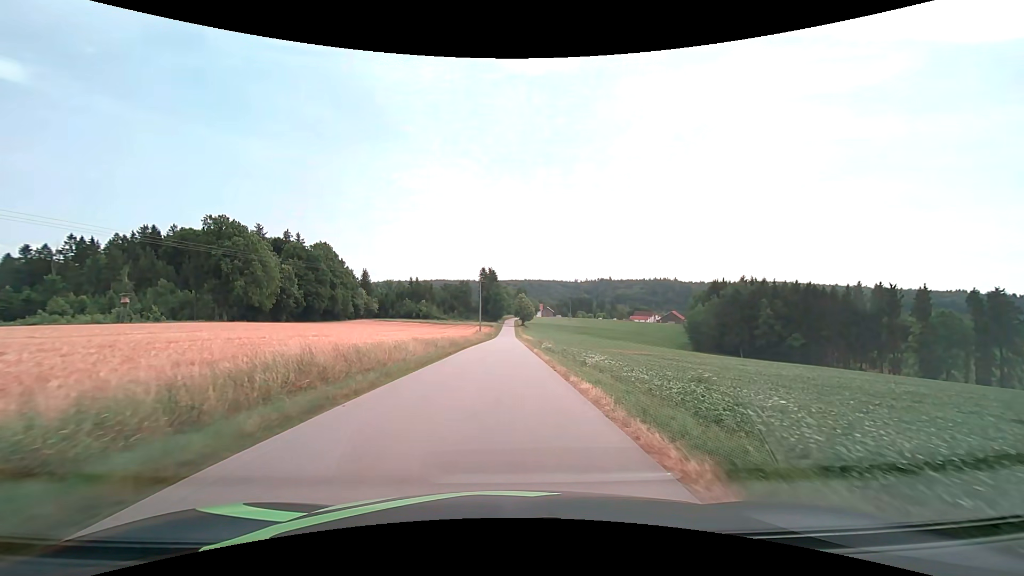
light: Day
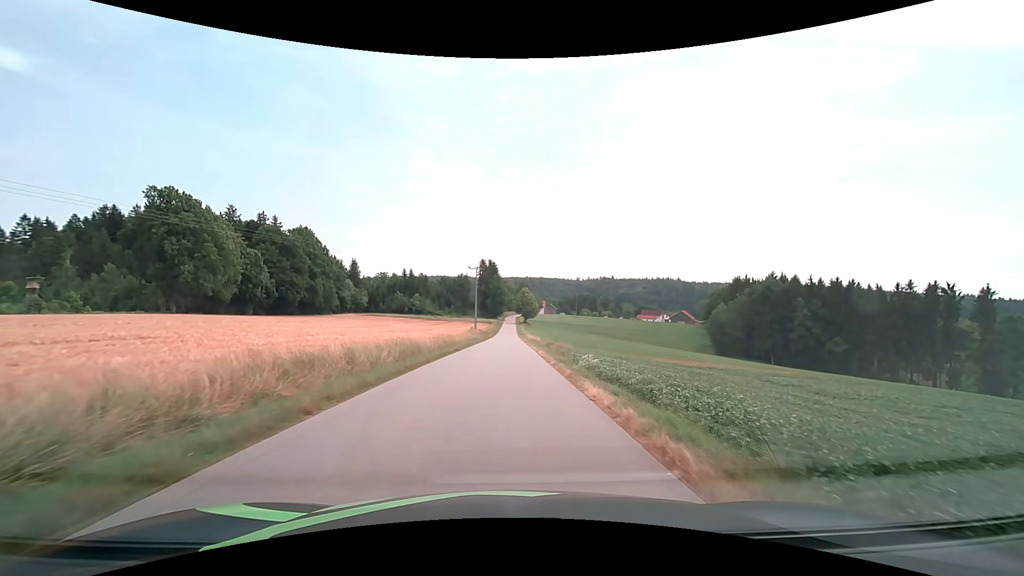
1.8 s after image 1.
(0.0, +20.4) m; 0°
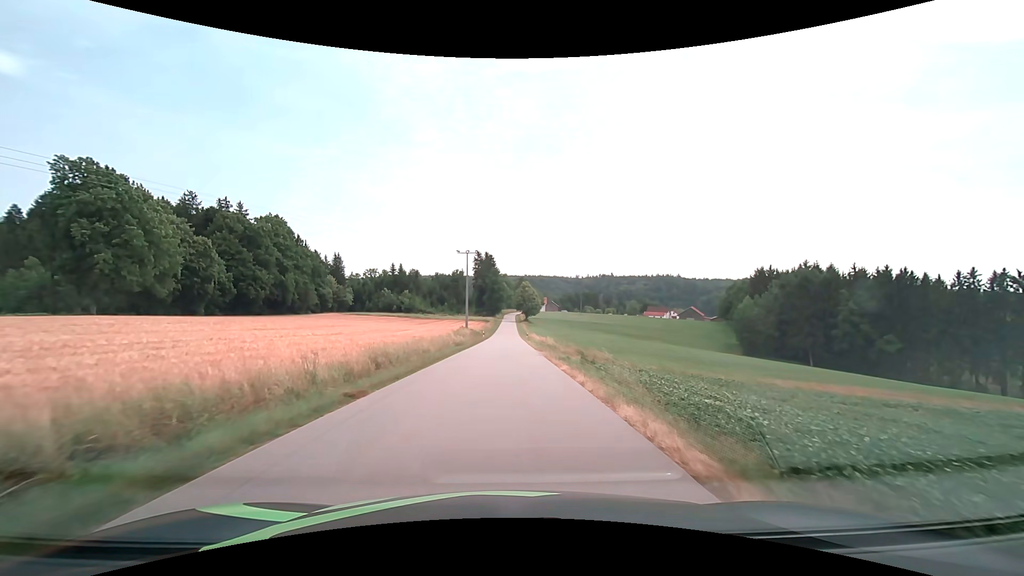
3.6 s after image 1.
(0.0, +20.6) m; 0°
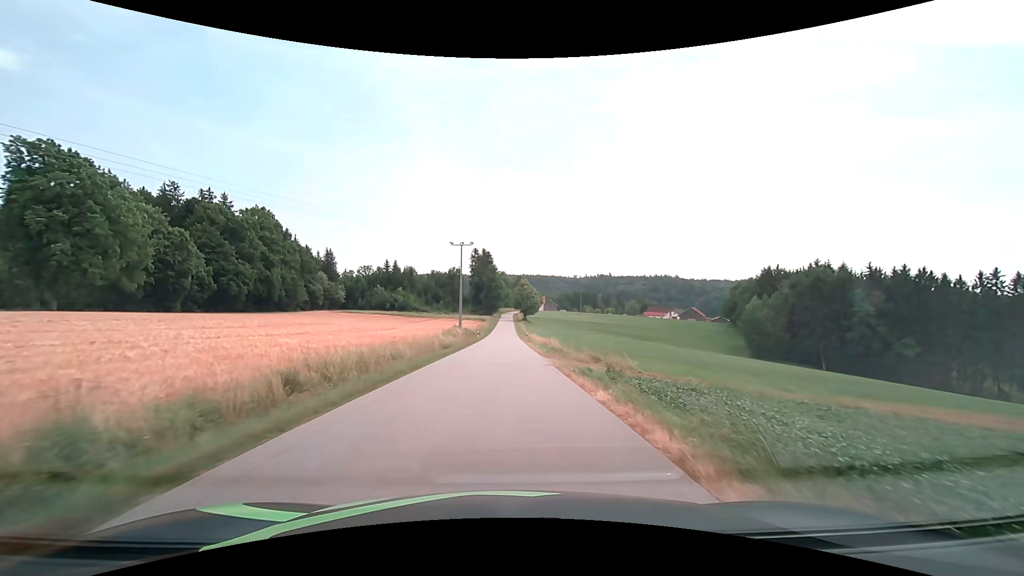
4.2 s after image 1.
(0.0, +7.0) m; 0°
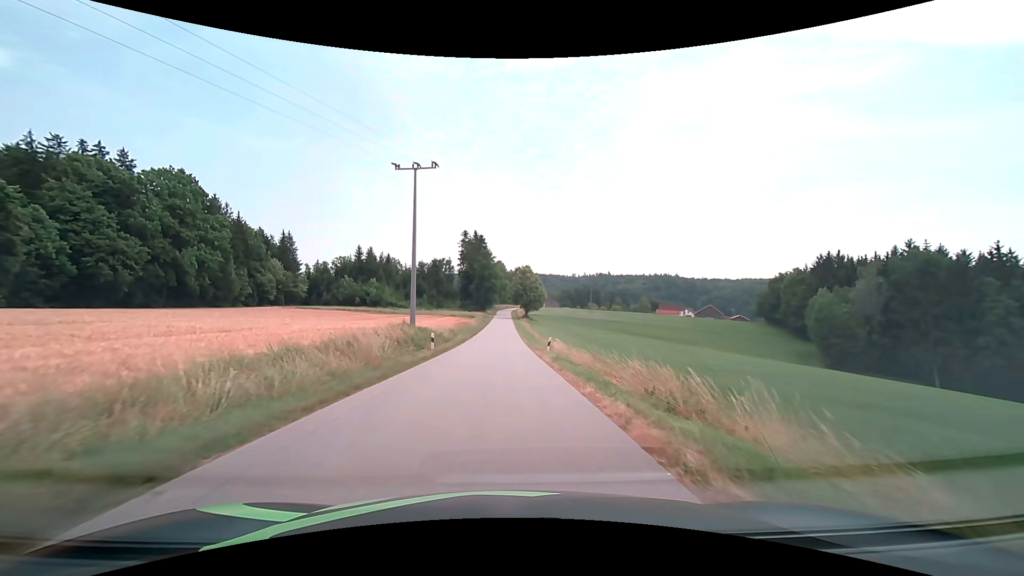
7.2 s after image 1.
(+0.2, +35.6) m; 0°
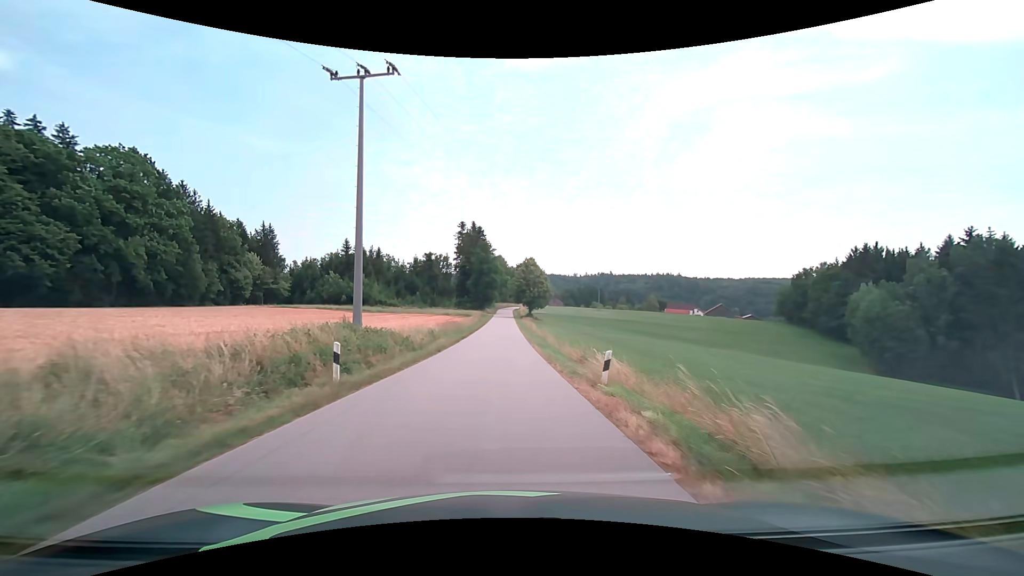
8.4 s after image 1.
(0.0, +14.6) m; 0°
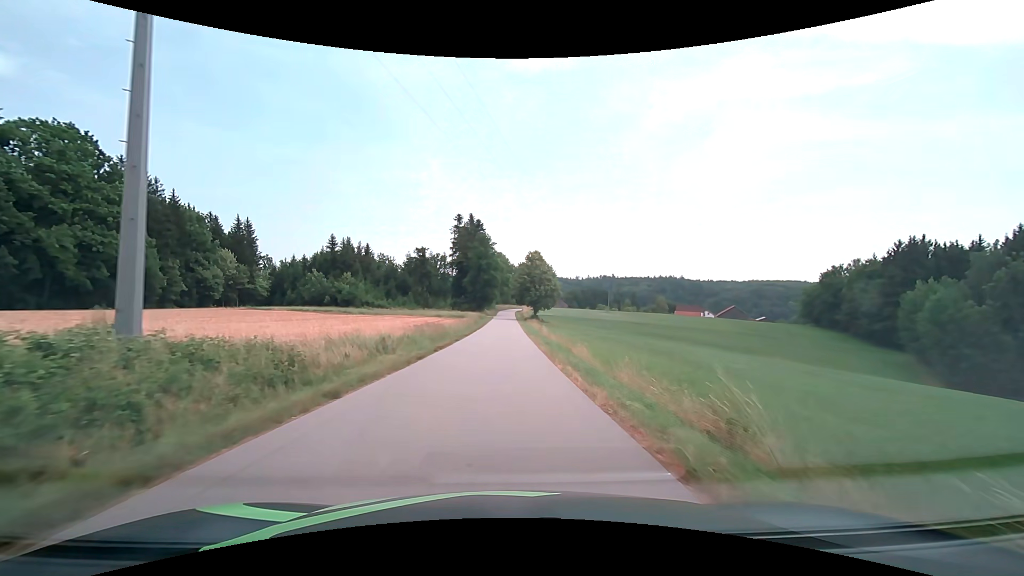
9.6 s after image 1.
(-0.1, +14.6) m; 0°
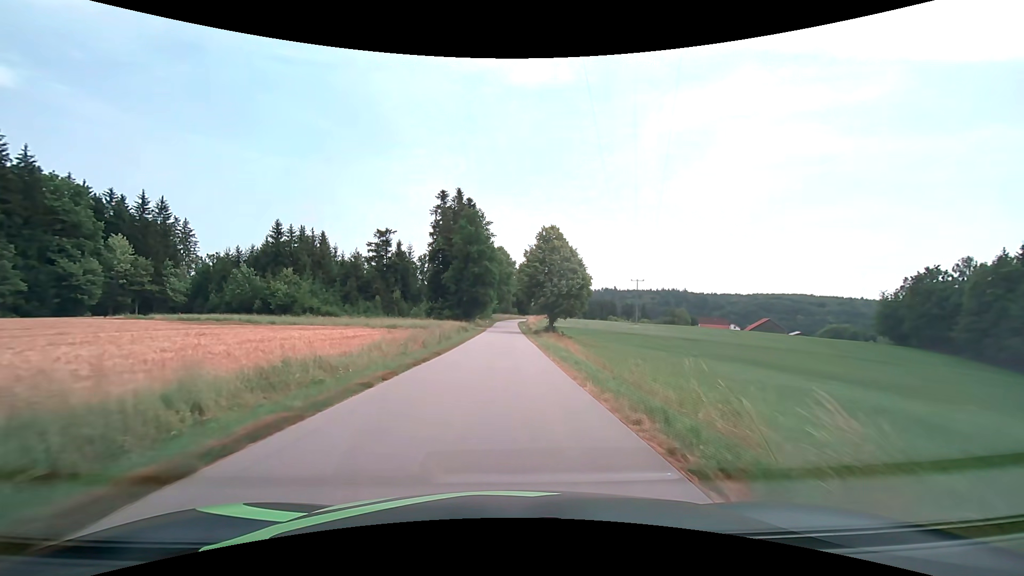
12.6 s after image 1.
(0.0, +35.7) m; 0°
(0, +10) (0, +20) (0, +30) (0, +40) (0, +50) (0, +60) (0, +70) (+1, +80) (+1, +90) (+1, +100) m
